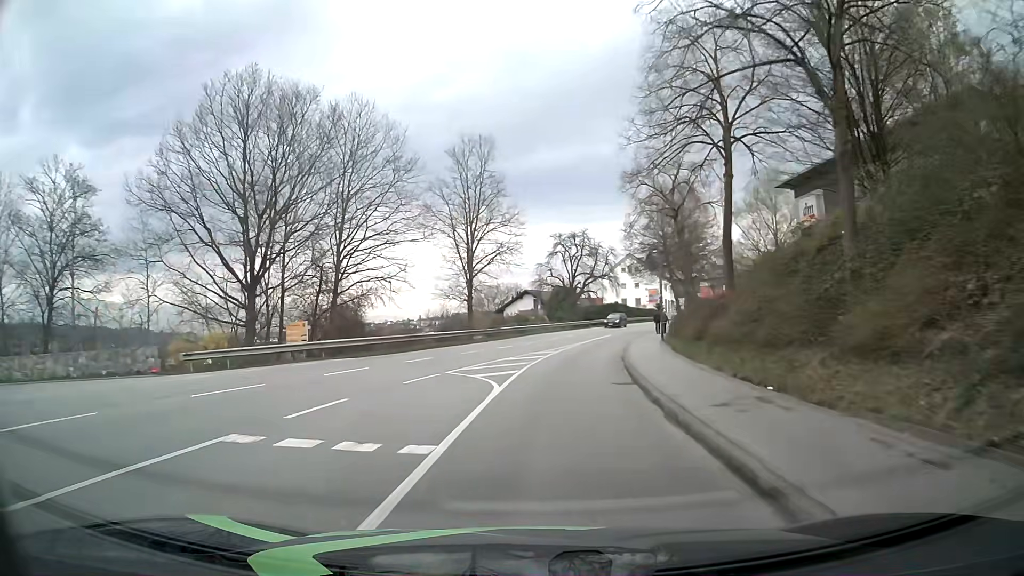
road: tertiary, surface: asphalt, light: Day
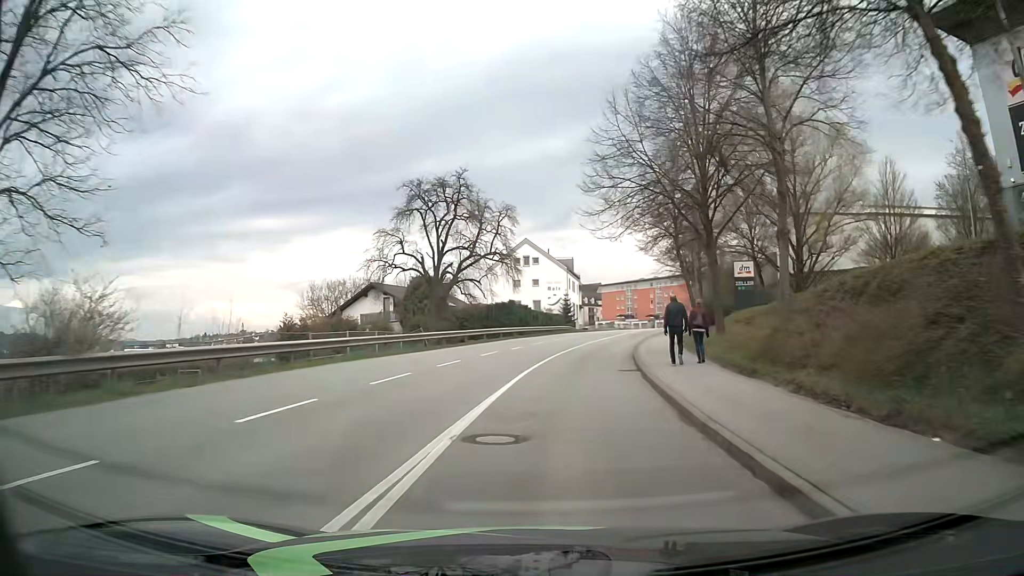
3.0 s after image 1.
(+3.3, +37.4) m; +10°
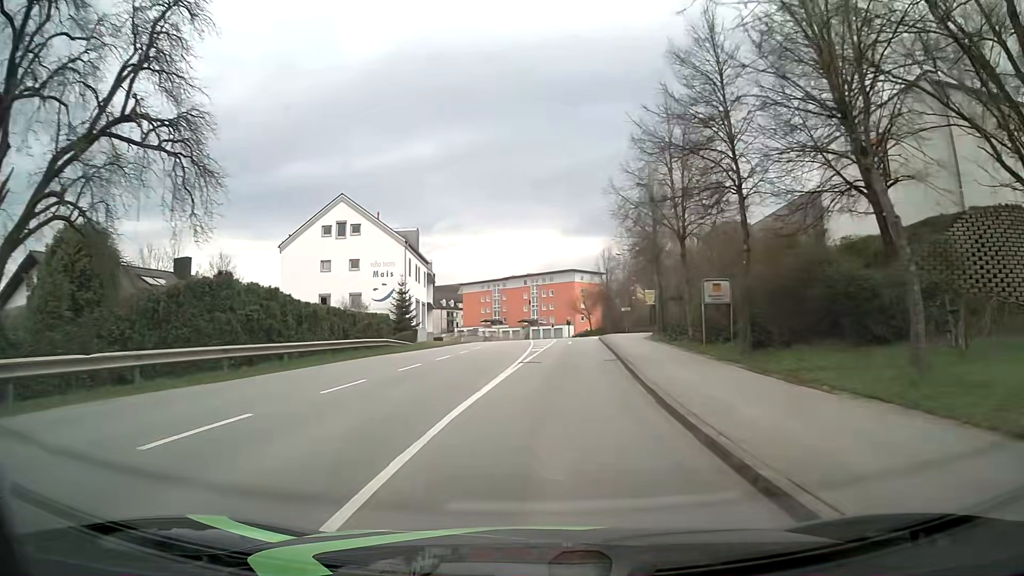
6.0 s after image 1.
(+4.0, +37.2) m; +12°
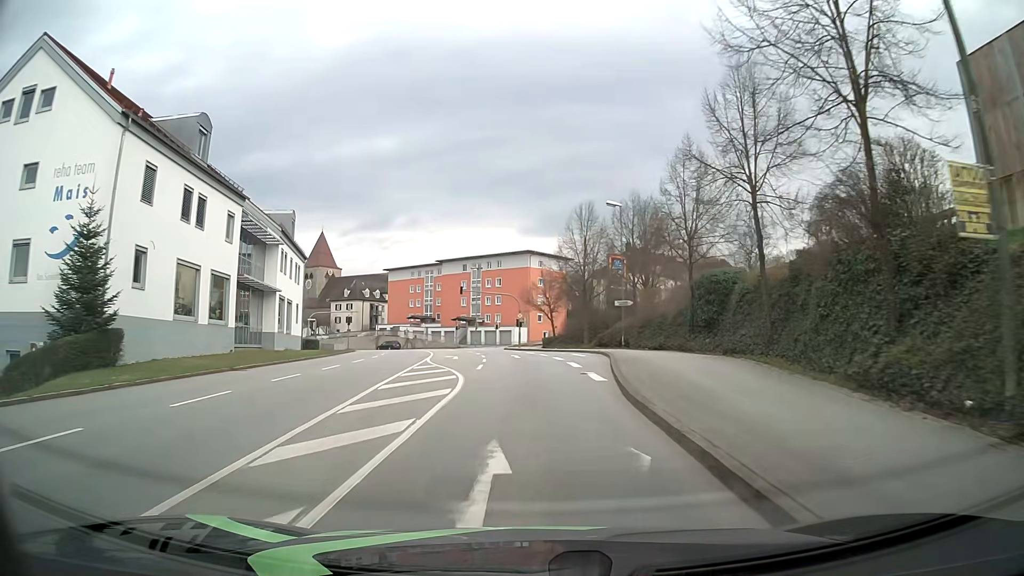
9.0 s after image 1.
(+2.3, +37.6) m; +4°
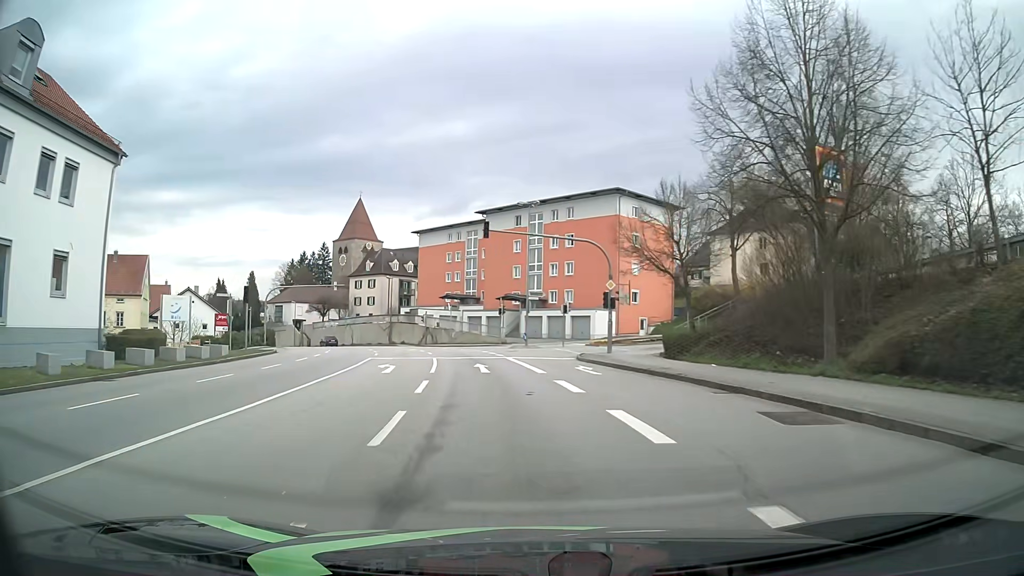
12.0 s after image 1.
(-1.1, +38.2) m; -6°
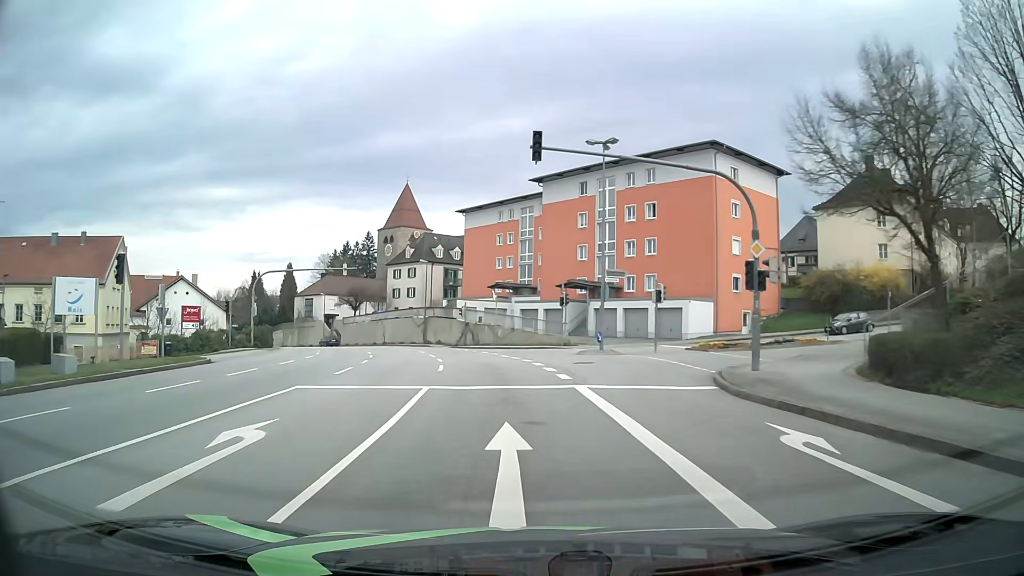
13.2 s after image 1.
(-0.7, +15.5) m; -5°
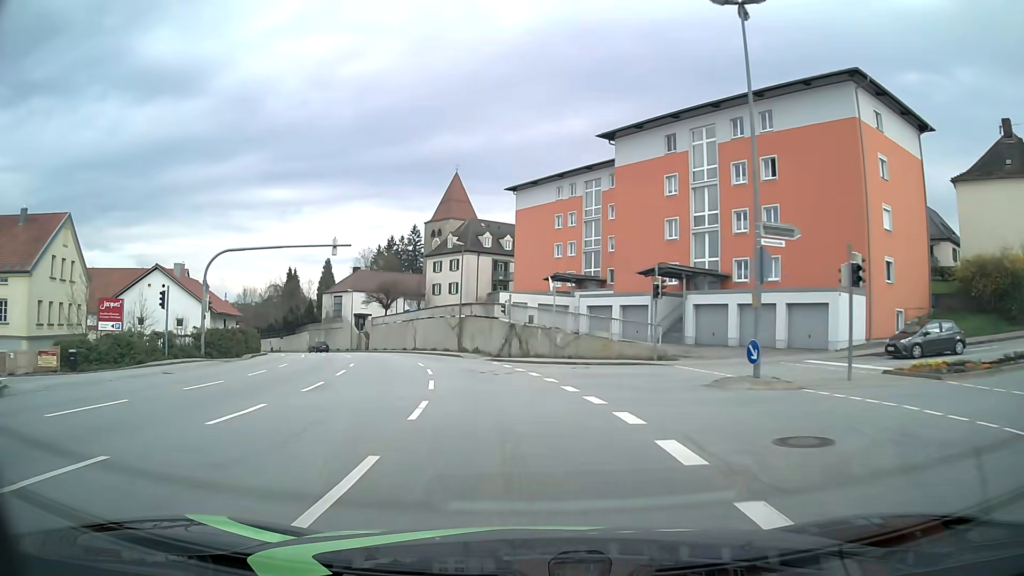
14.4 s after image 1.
(-0.7, +15.5) m; -5°
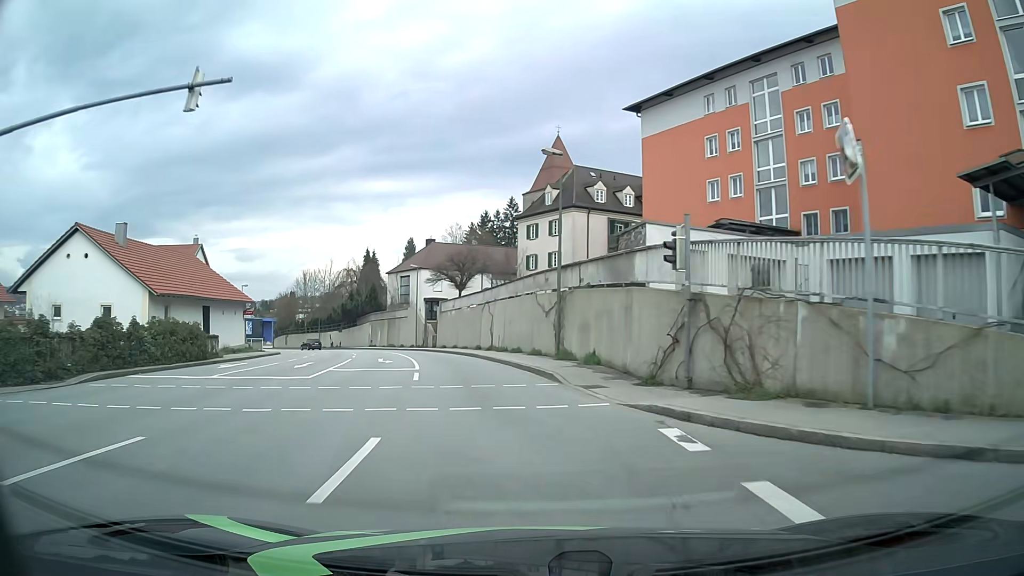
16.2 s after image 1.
(-1.8, +23.3) m; -9°
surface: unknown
(0, +10) (-2, +20) (-3, +30) (-6, +39) (-9, +49) (-13, +58) (-17, +67) (-22, +76) (-27, +84) (-33, +92) m
